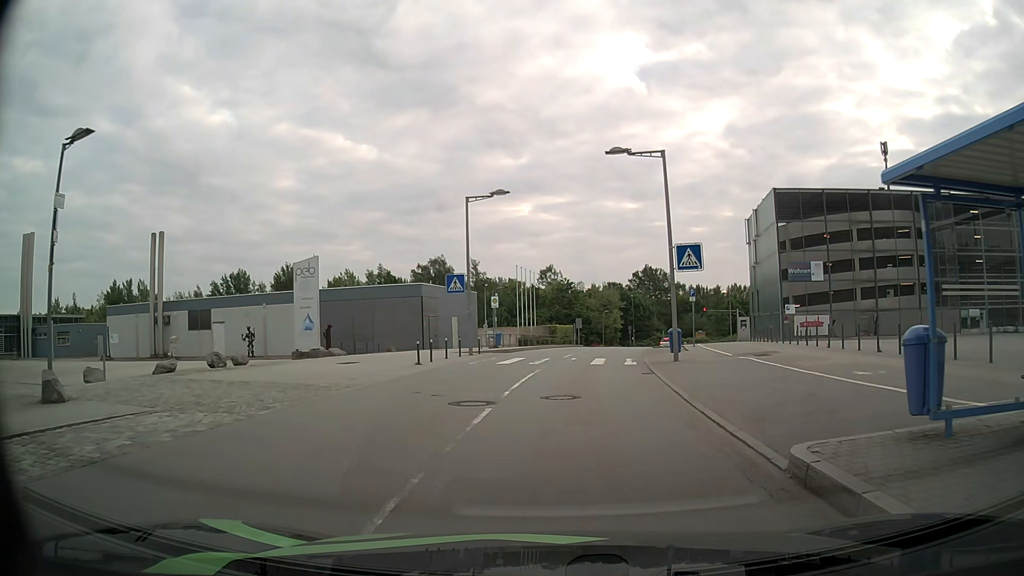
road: secondary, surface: asphalt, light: Day
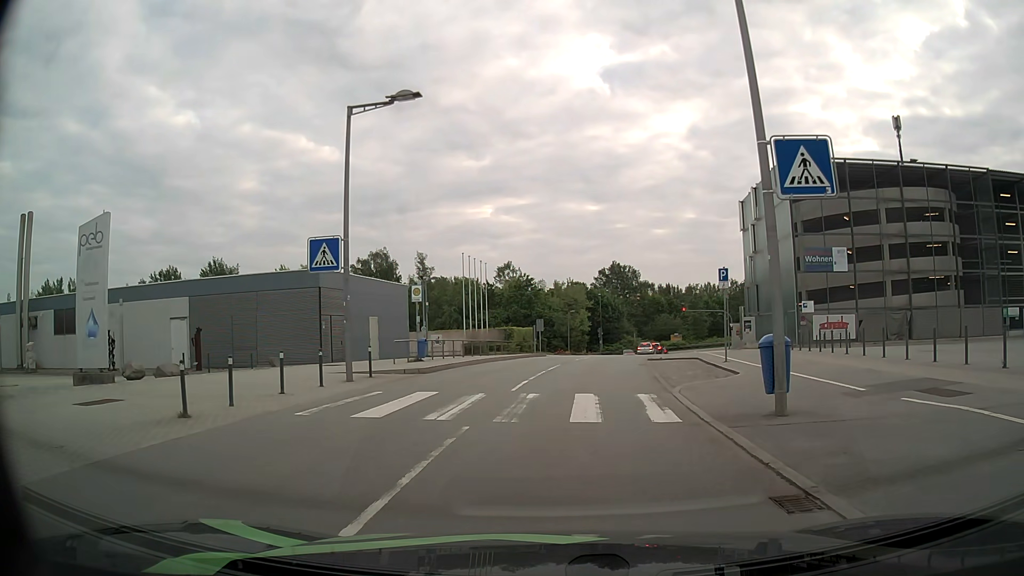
(+0.4, +13.3) m; +3°
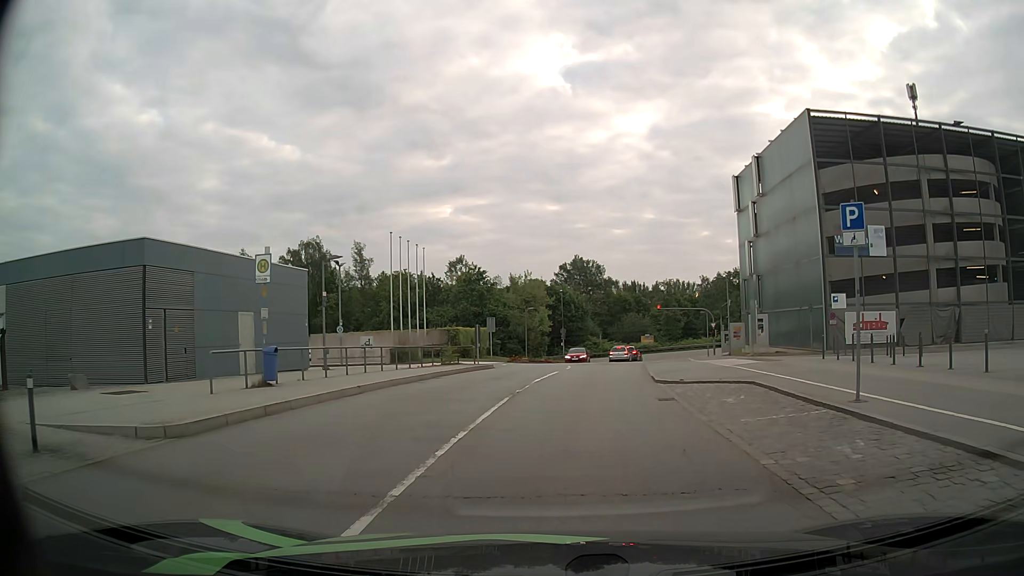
(+0.3, +12.1) m; +3°
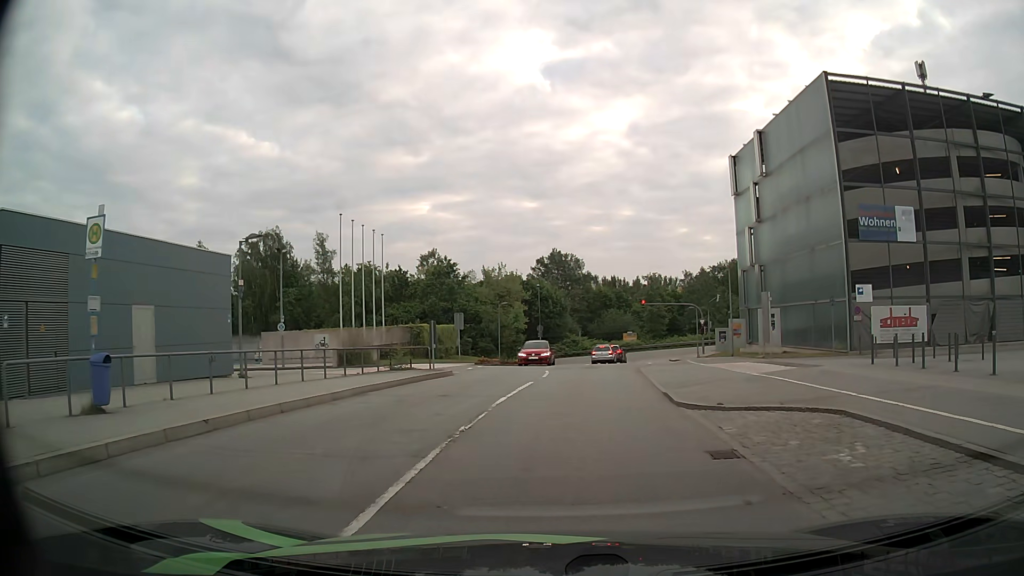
(+0.2, +6.0) m; +3°
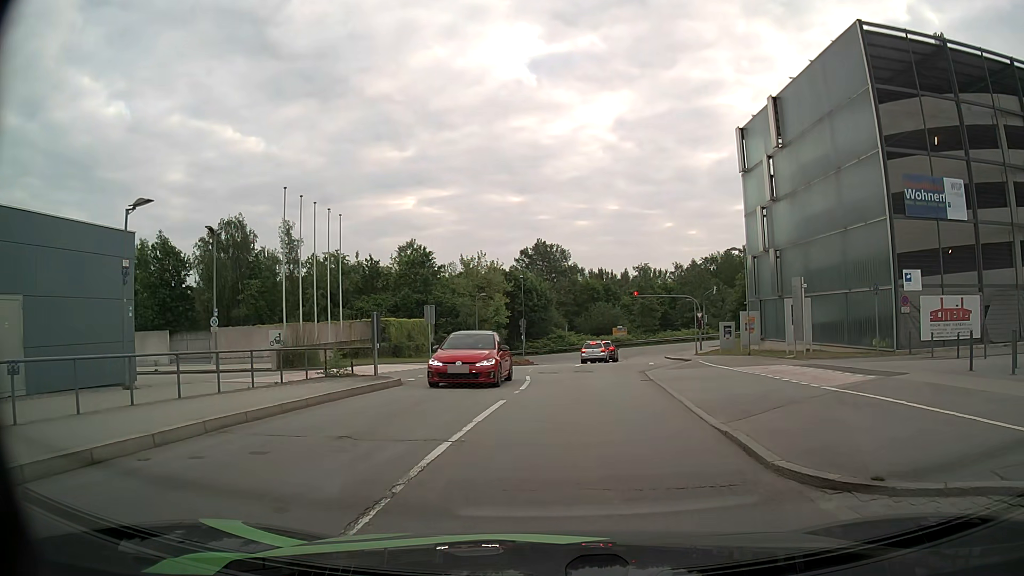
(+0.1, +6.1) m; +1°
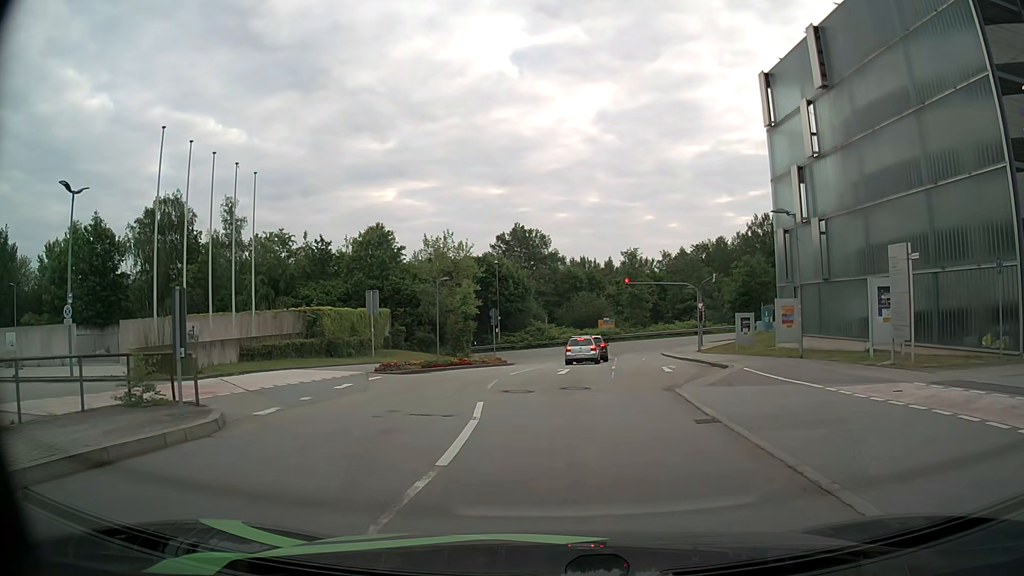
(+0.1, +9.5) m; +1°
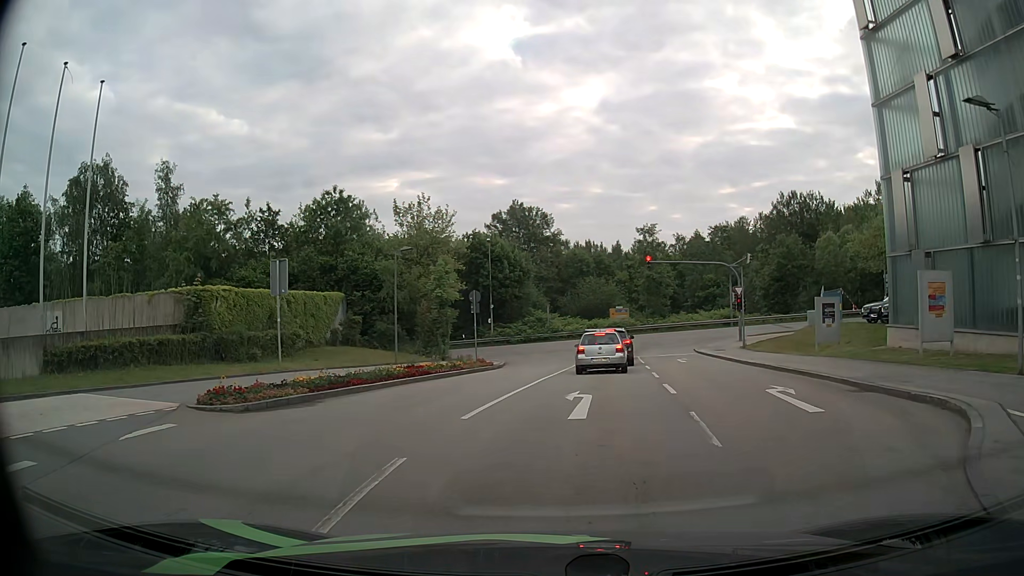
(+0.1, +12.2) m; 0°
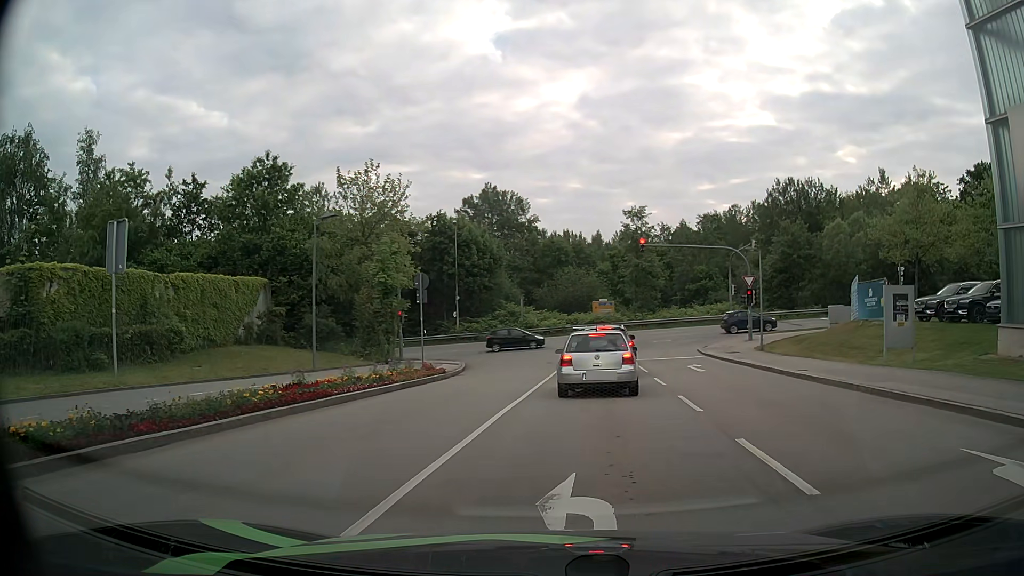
(+0.1, +8.0) m; +2°
(0, +10) (+1, +20) (+2, +30) (+2, +40) (-1, +49) (-10, +54) (-19, +55) (-29, +55) (-39, +55) (-49, +54) m
